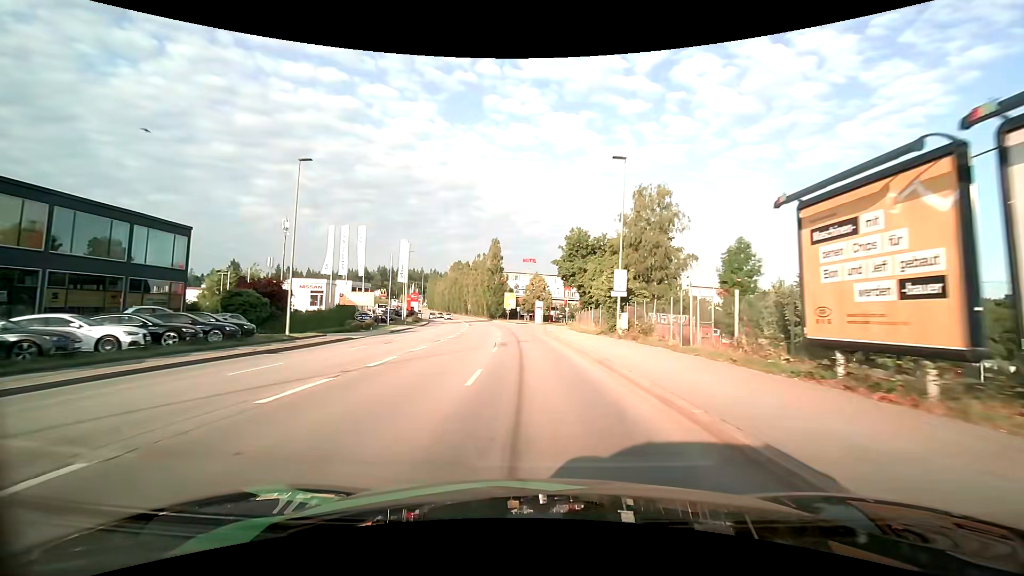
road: tertiary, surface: asphalt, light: Day
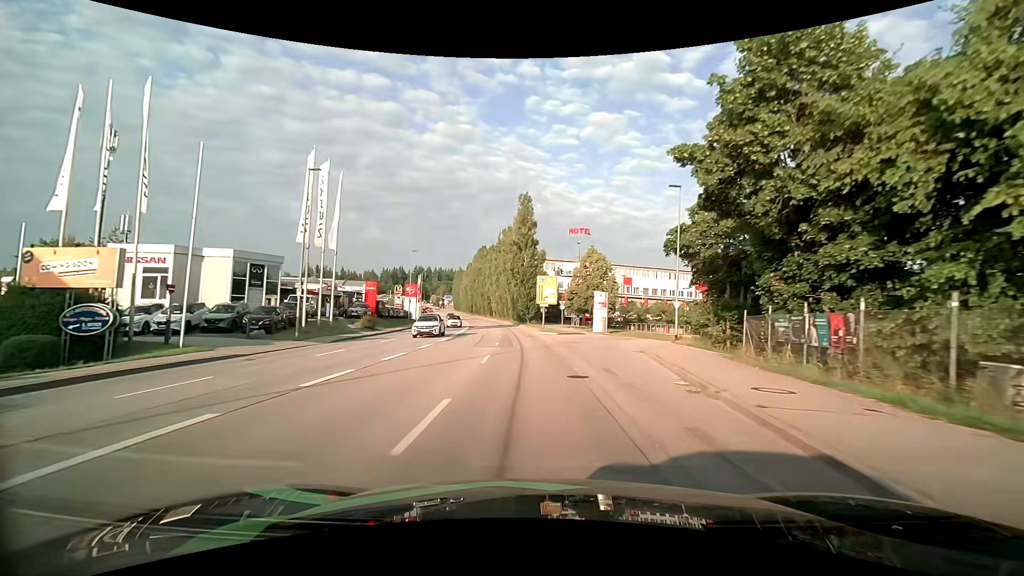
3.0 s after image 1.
(-1.8, +41.0) m; -5°
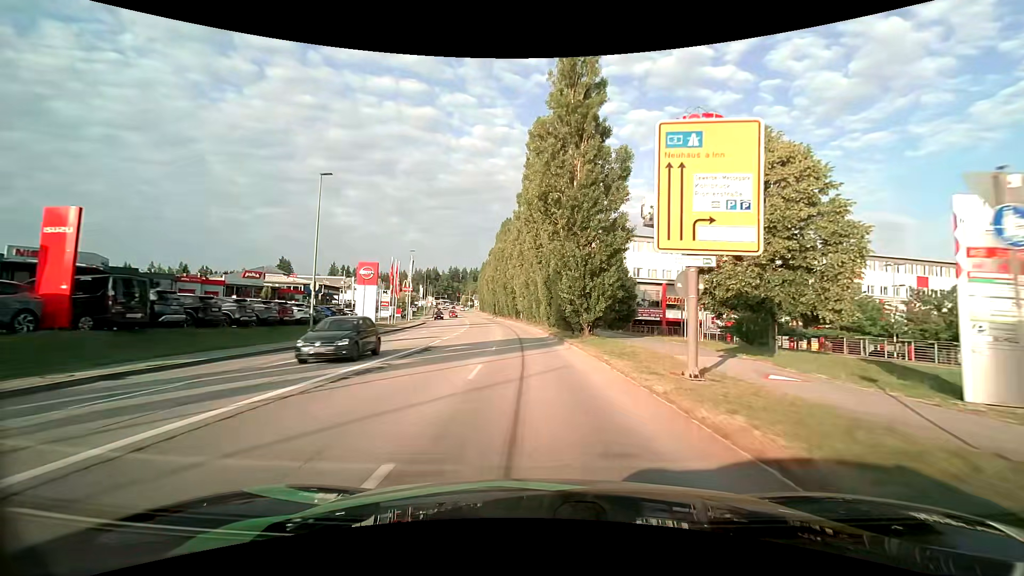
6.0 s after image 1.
(-1.6, +40.0) m; -5°
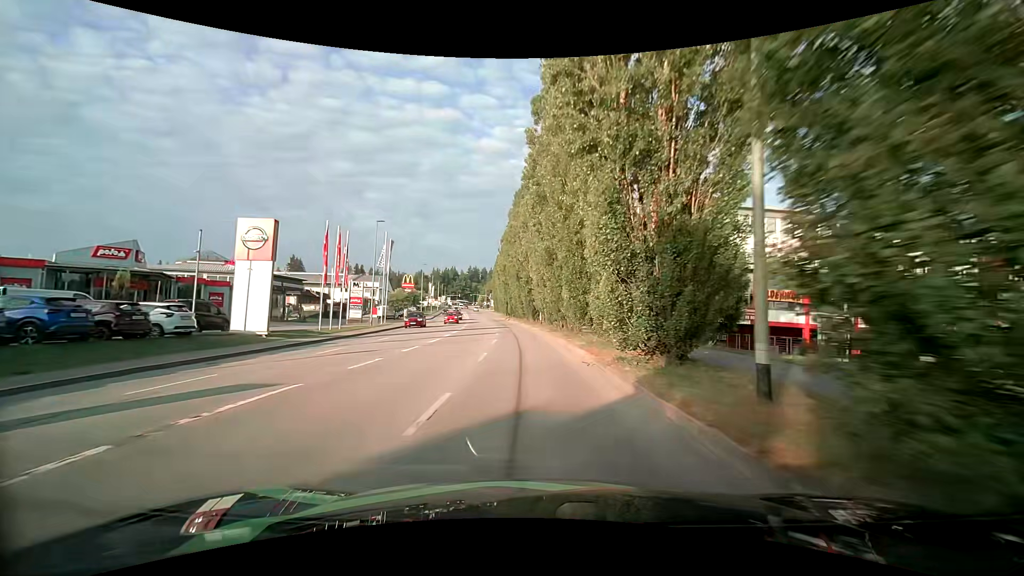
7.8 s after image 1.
(-0.5, +23.4) m; -2°
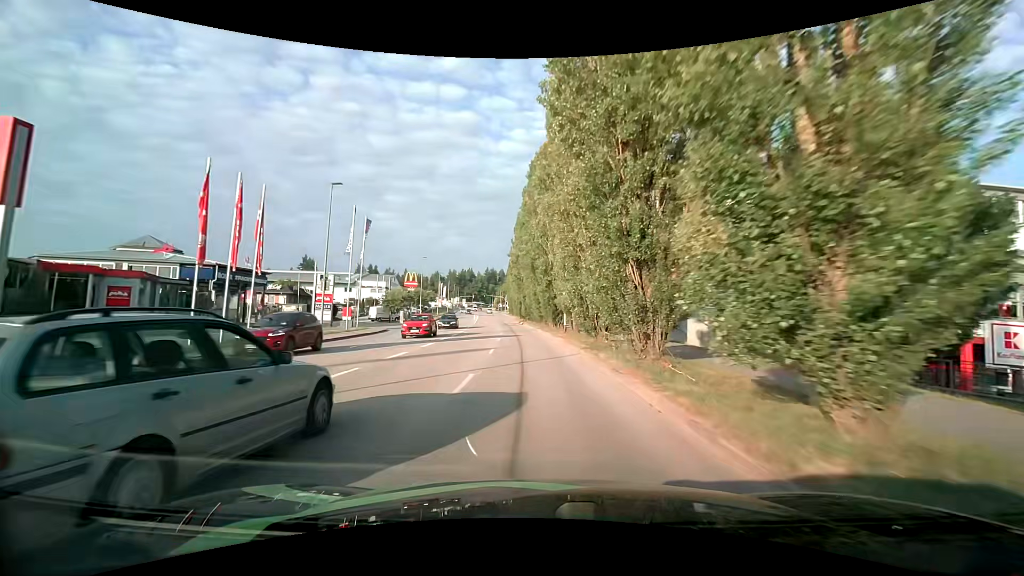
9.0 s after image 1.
(-0.4, +15.0) m; -3°
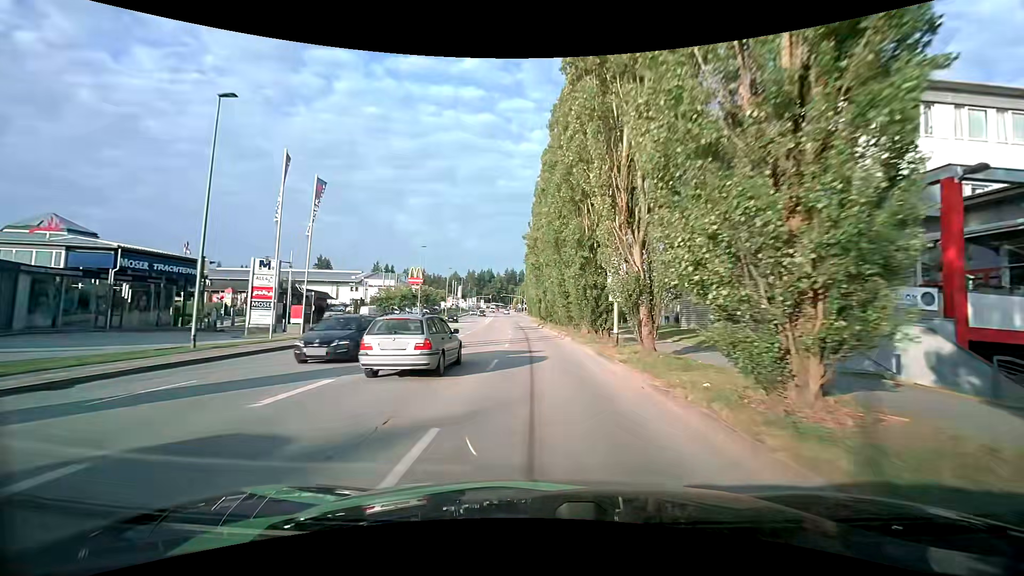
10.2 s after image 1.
(-0.2, +14.6) m; -2°
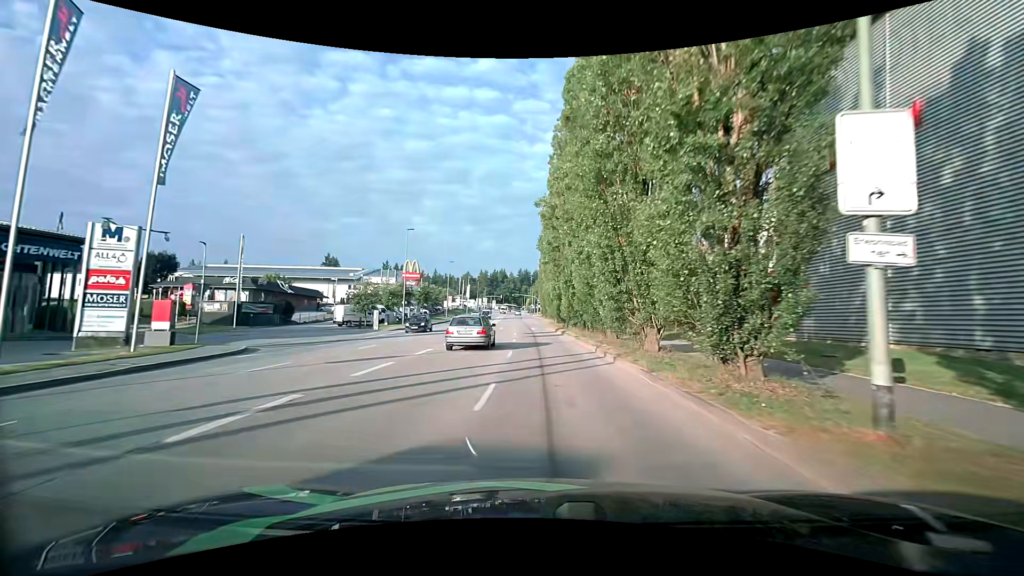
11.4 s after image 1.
(-0.3, +14.3) m; -2°
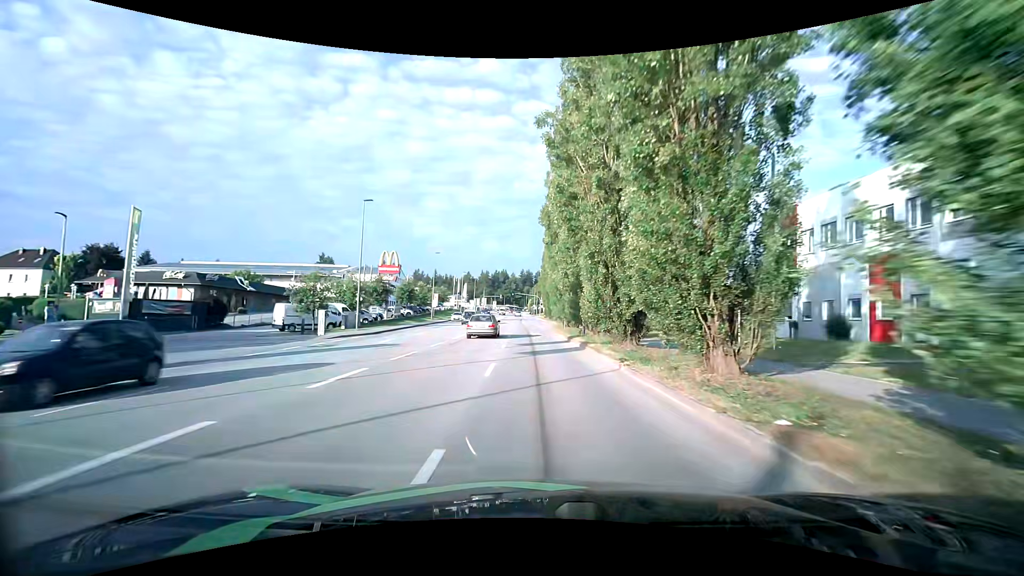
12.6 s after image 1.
(0.0, +14.1) m; 0°
(0, +10) (0, +20) (-1, +30) (-1, +40) (-1, +50) (-1, +60) (0, +70) (0, +80) (-1, +90) (-1, +100) m
